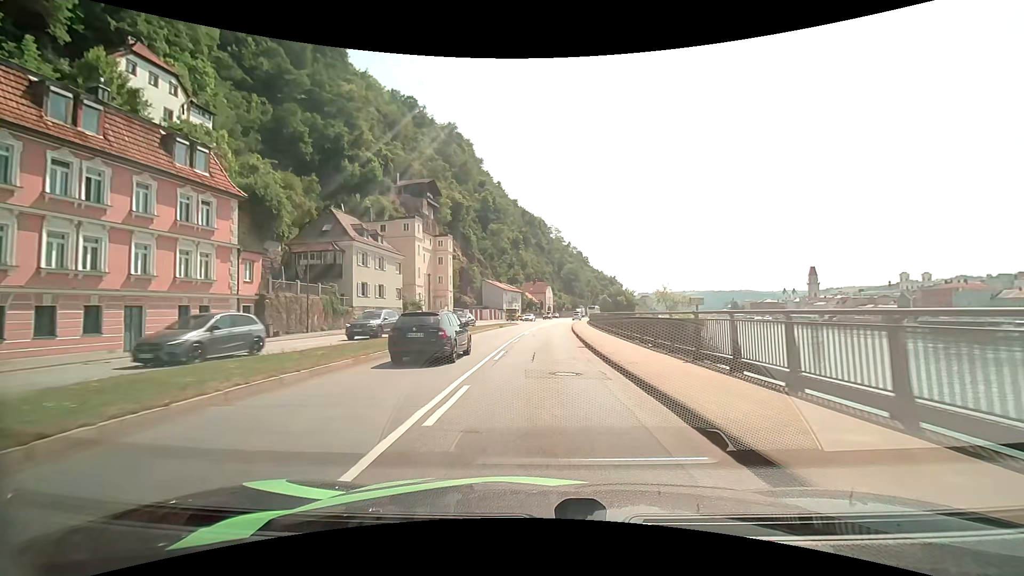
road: primary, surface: asphalt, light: Day
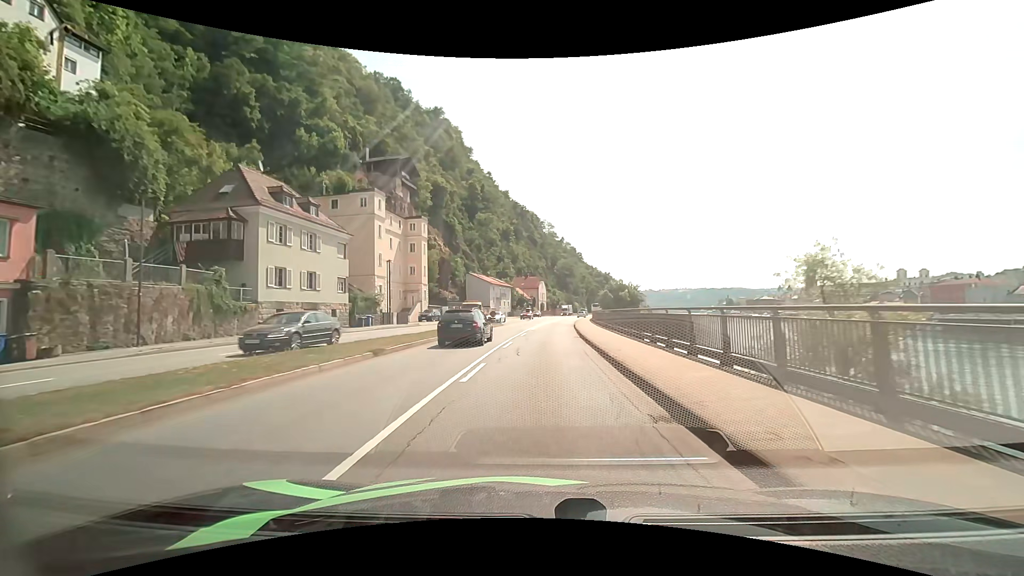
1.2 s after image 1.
(+0.2, +14.5) m; +1°
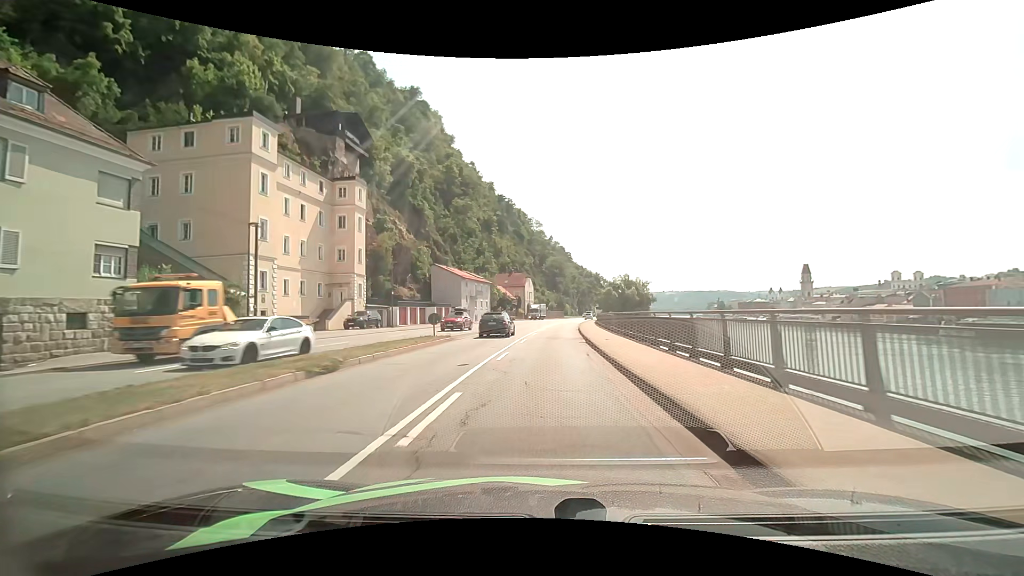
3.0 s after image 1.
(+0.2, +22.3) m; +1°
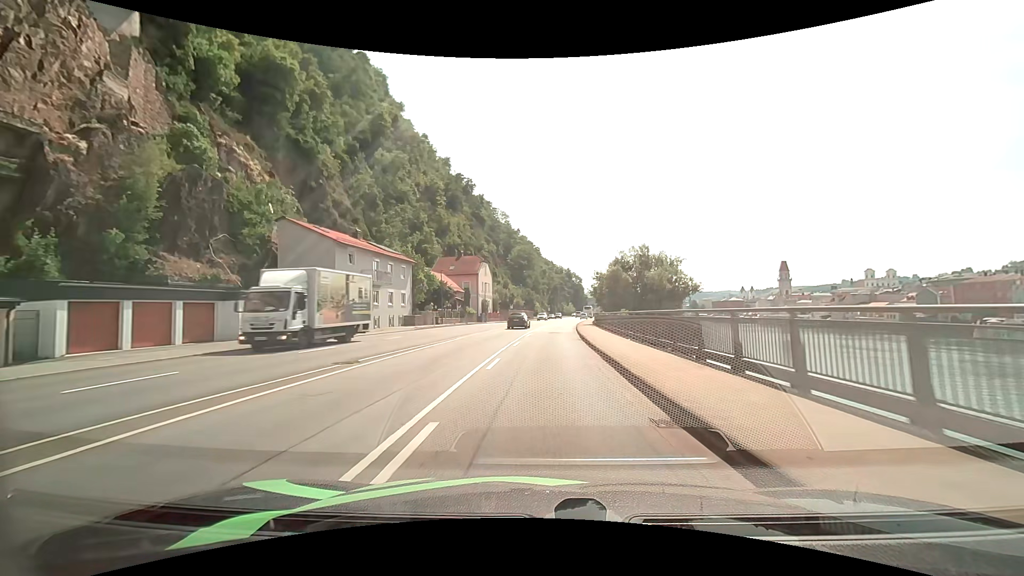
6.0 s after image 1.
(+1.2, +38.4) m; +4°
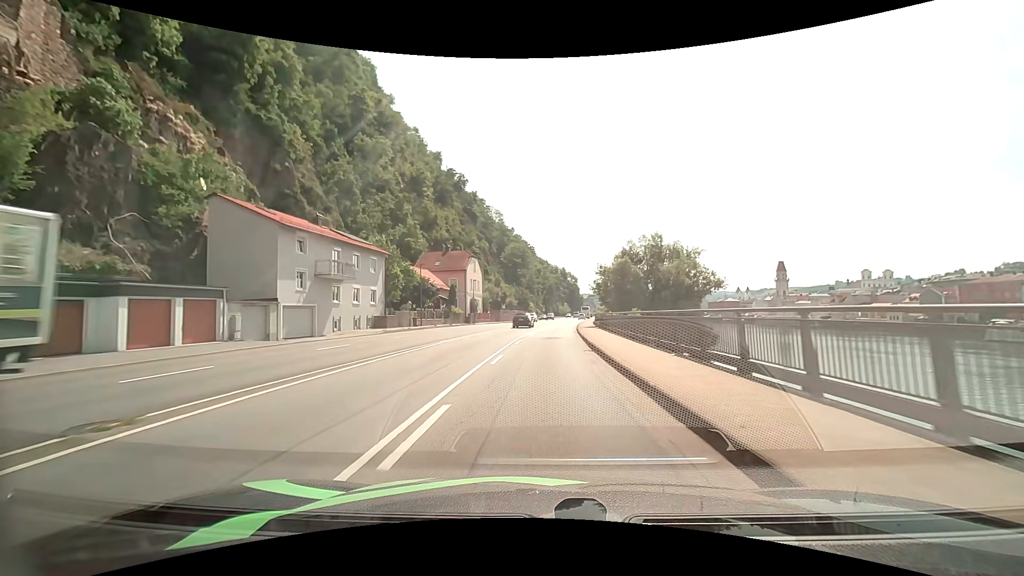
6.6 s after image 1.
(+0.1, +7.8) m; +1°
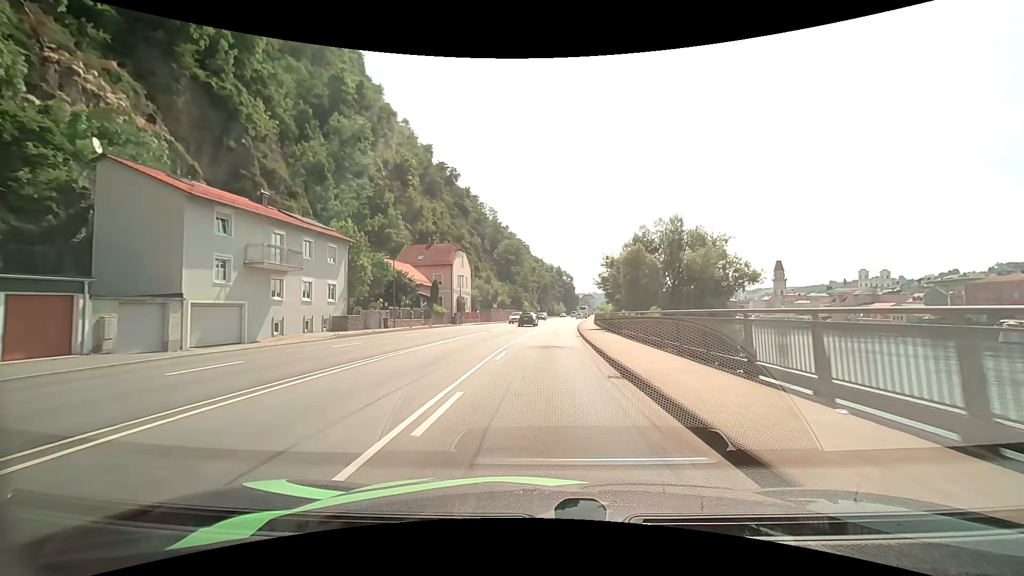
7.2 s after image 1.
(0.0, +7.8) m; 0°
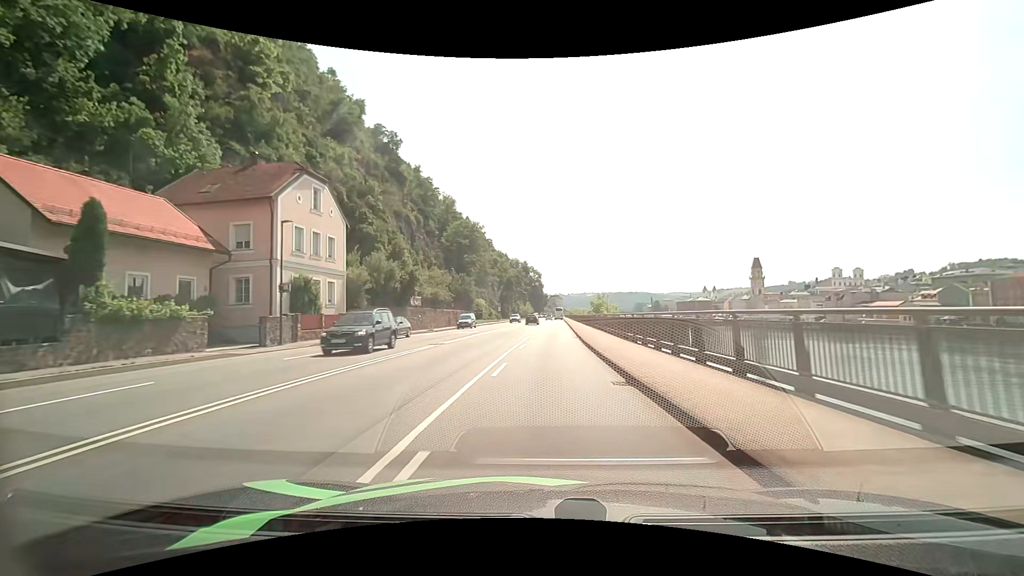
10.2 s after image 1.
(+1.2, +39.6) m; +4°
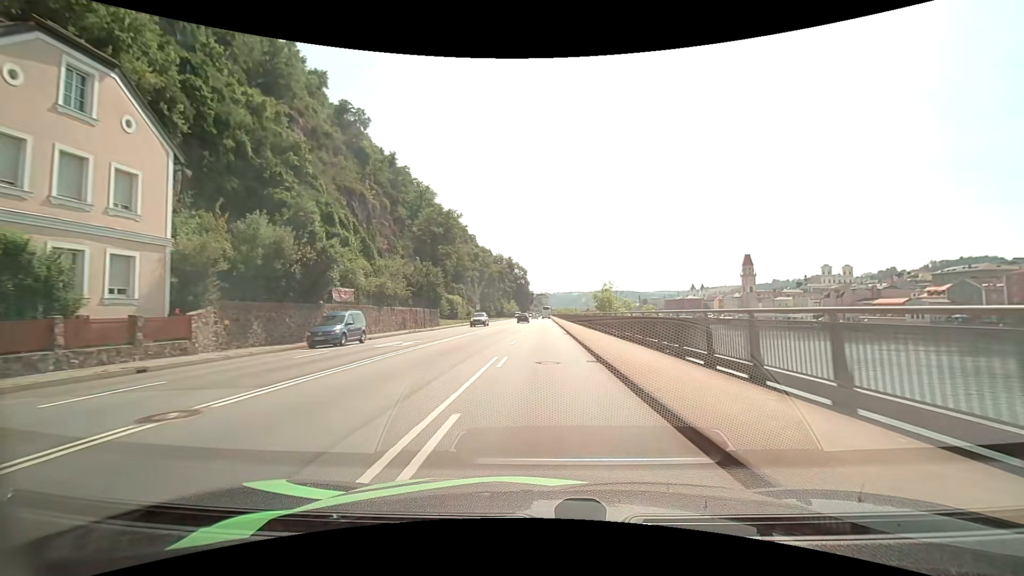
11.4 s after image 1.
(+0.2, +16.2) m; +1°
(0, +10) (0, +20) (0, +30) (0, +40) (+1, +50) (+1, +60) (+1, +70) (+1, +80) (+1, +90) (+1, +100) m
